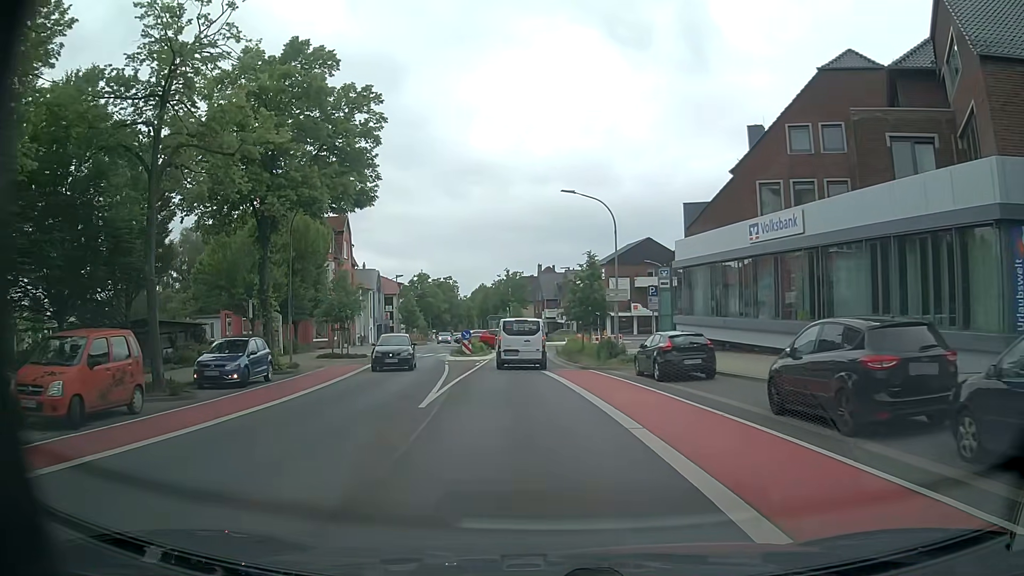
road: unclassified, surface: asphalt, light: Day
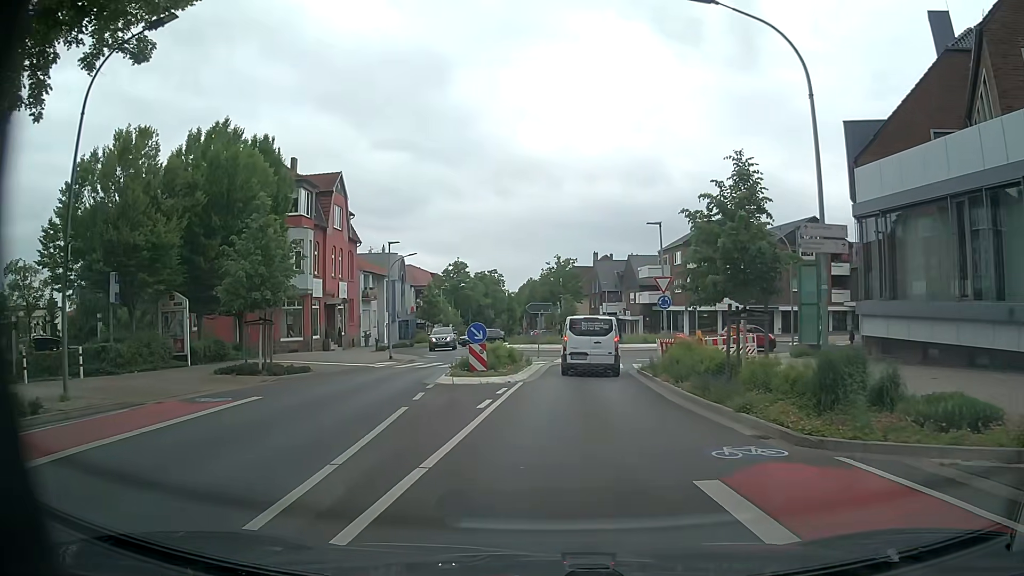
(-1.1, +18.6) m; -5°
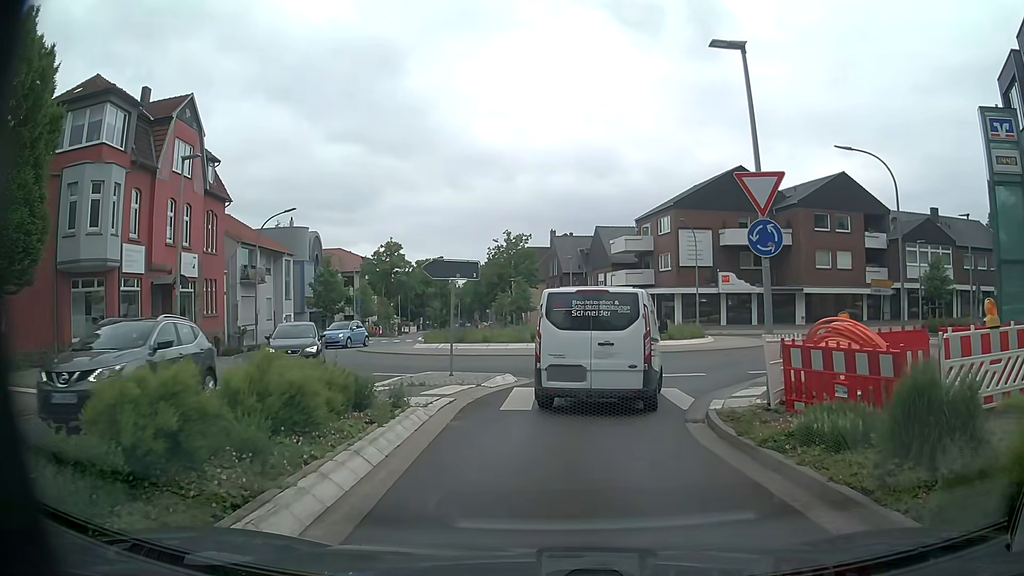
(+0.6, +17.3) m; +5°
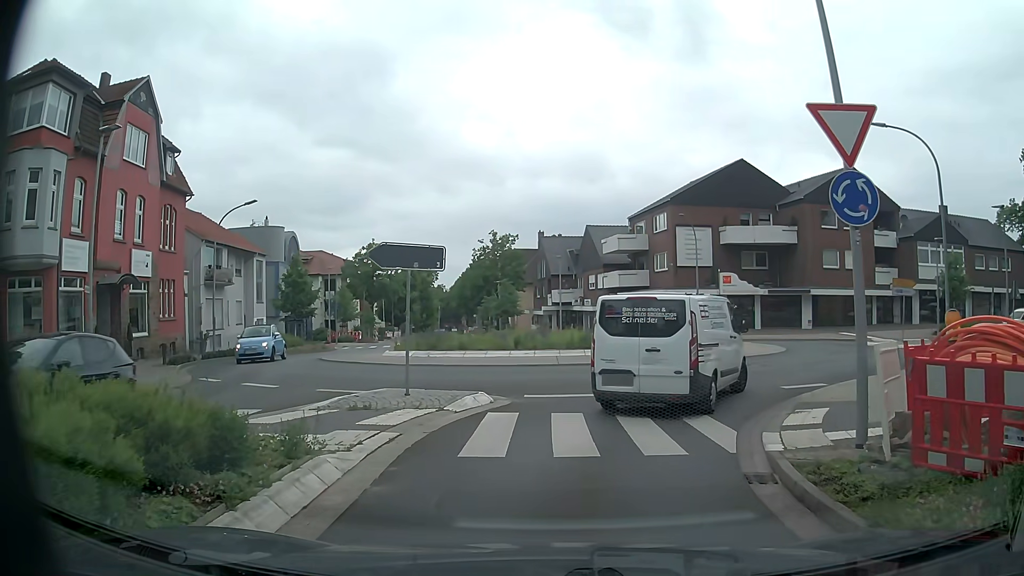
(0.0, +3.7) m; 0°
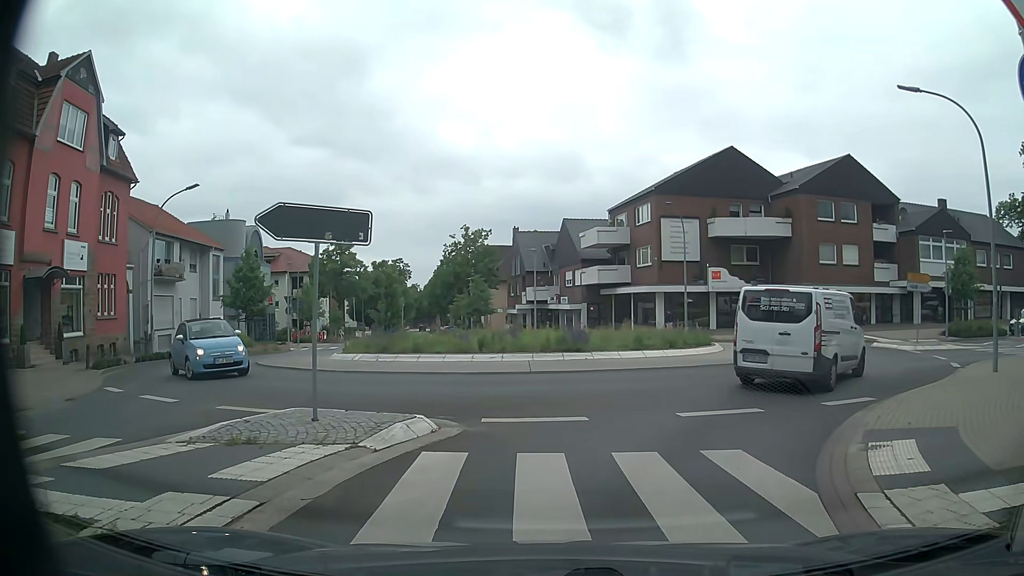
(0.0, +3.7) m; +2°
